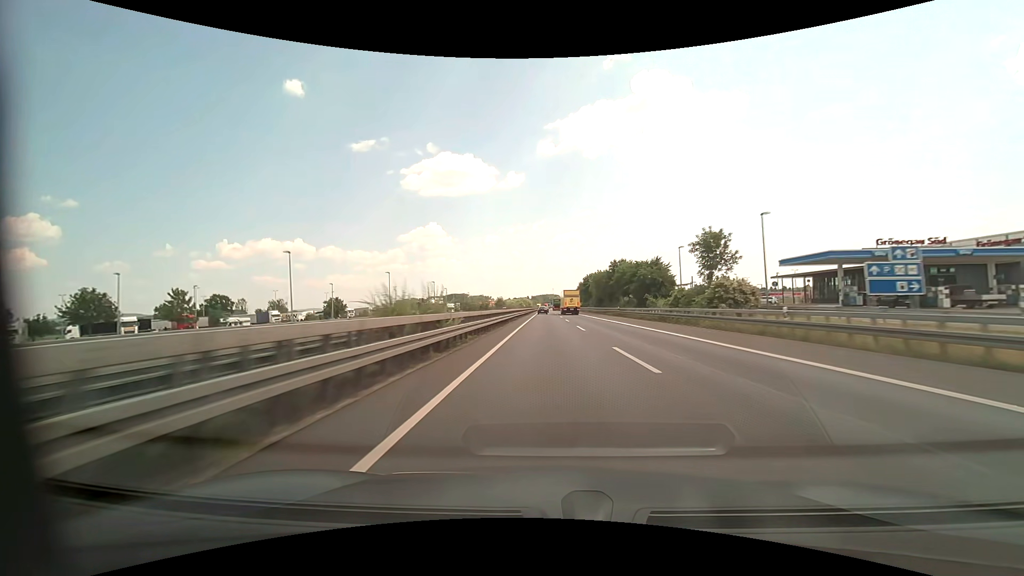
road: motorway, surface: asphalt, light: Day
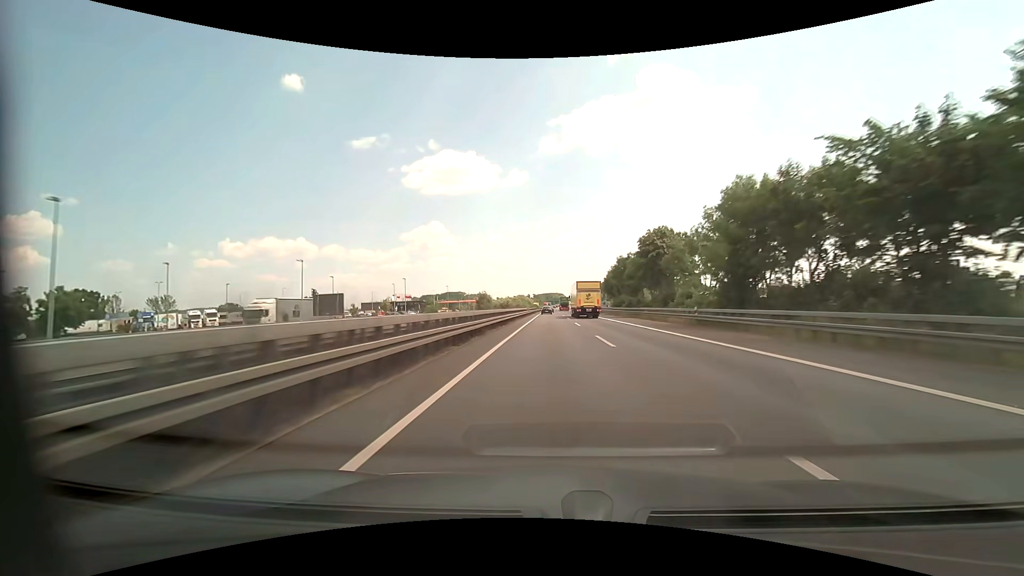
(0.0, +83.3) m; 0°
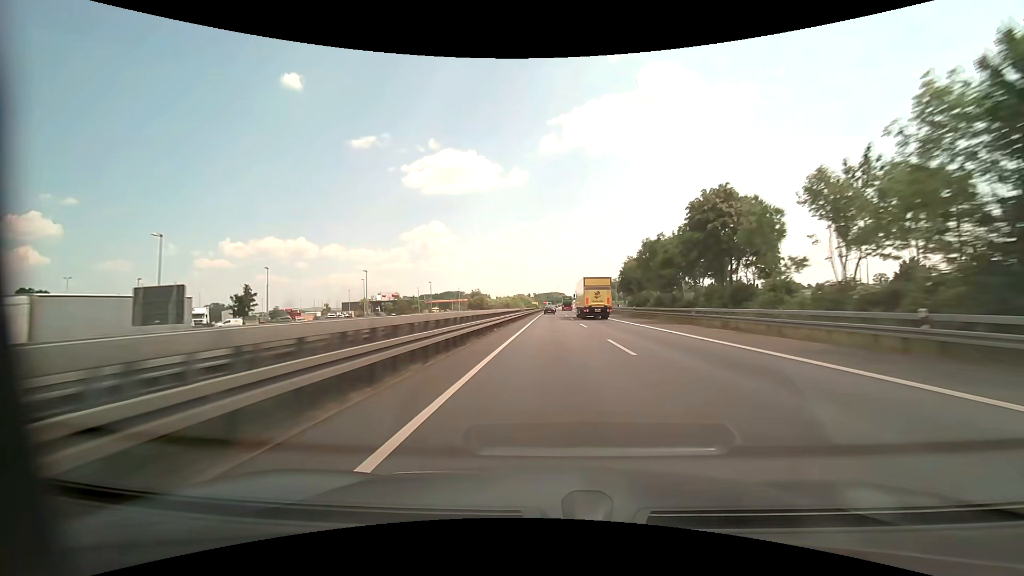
(0.0, +20.8) m; 0°
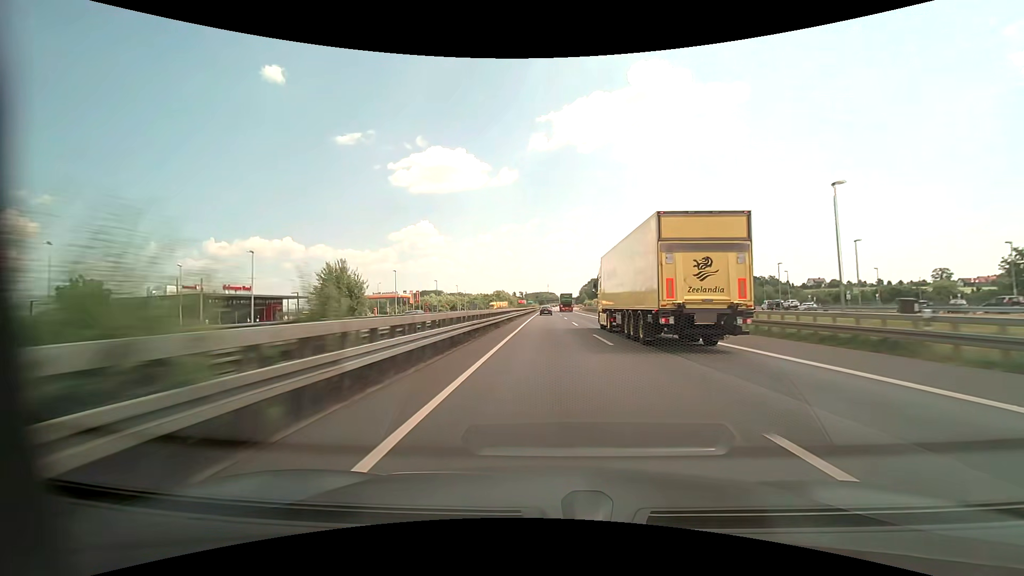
(+1.0, +104.1) m; +1°
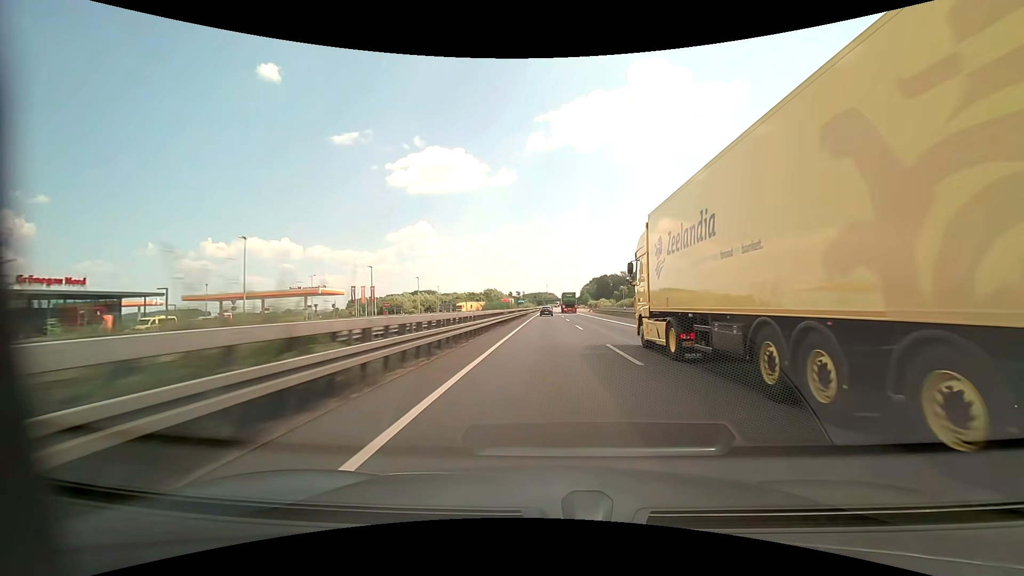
(+0.1, +41.6) m; 0°
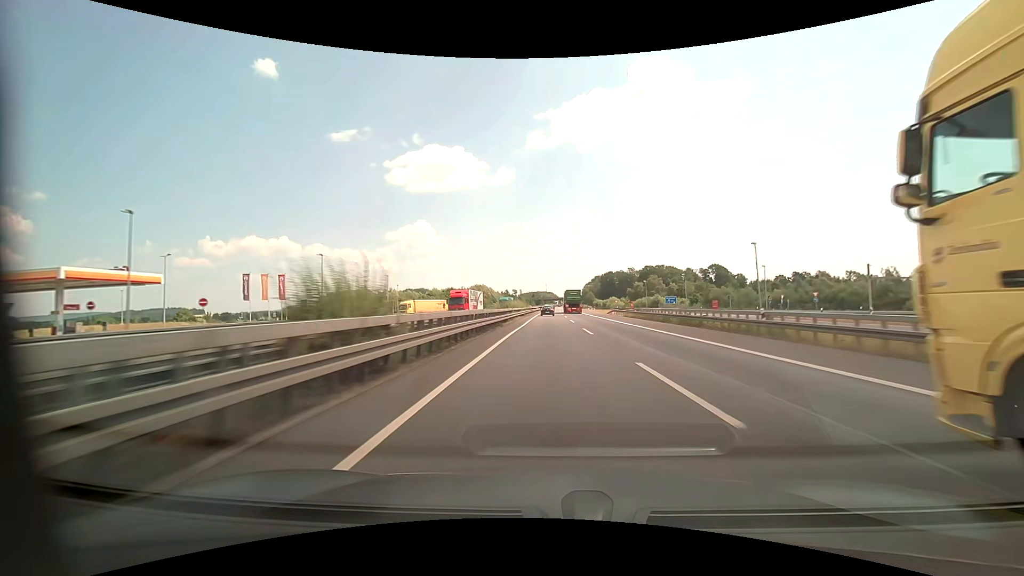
(+0.1, +41.6) m; 0°
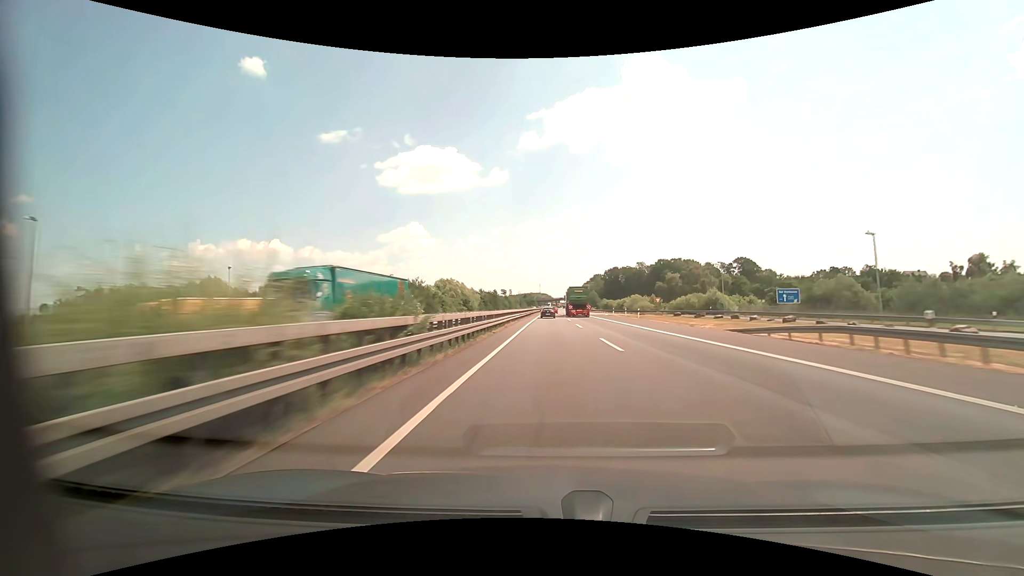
(0.0, +62.2) m; 0°
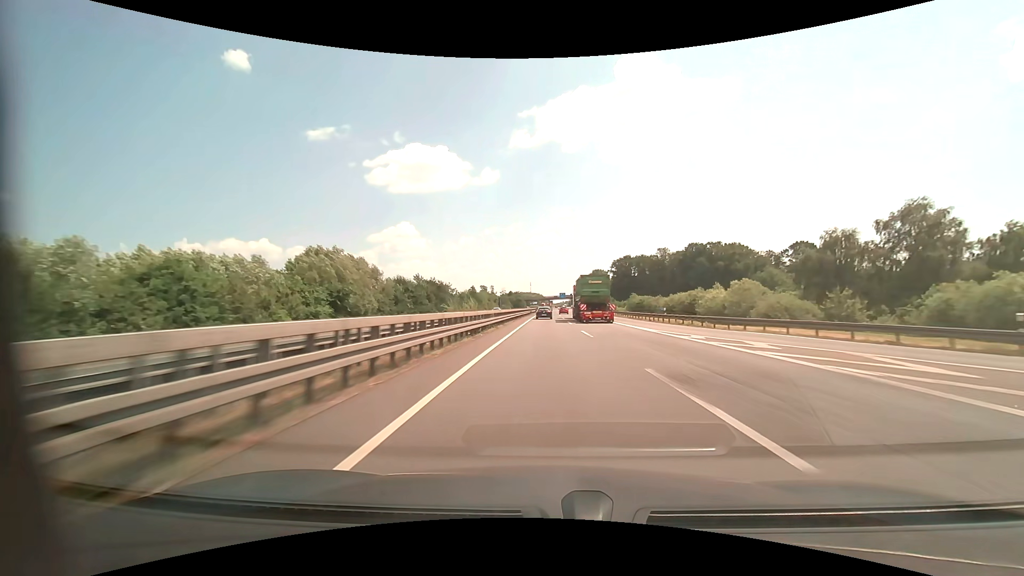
(+0.9, +82.8) m; +1°
(0, +10) (0, +20) (0, +30) (0, +40) (0, +50) (0, +60) (0, +70) (+1, +80) (+1, +90) (+1, +100) m
